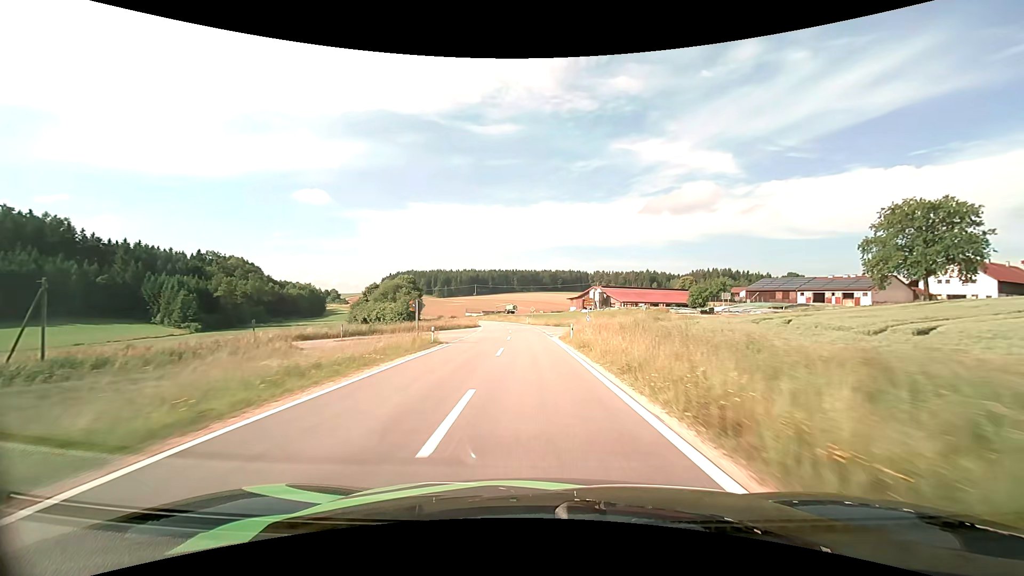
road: tertiary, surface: asphalt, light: Day
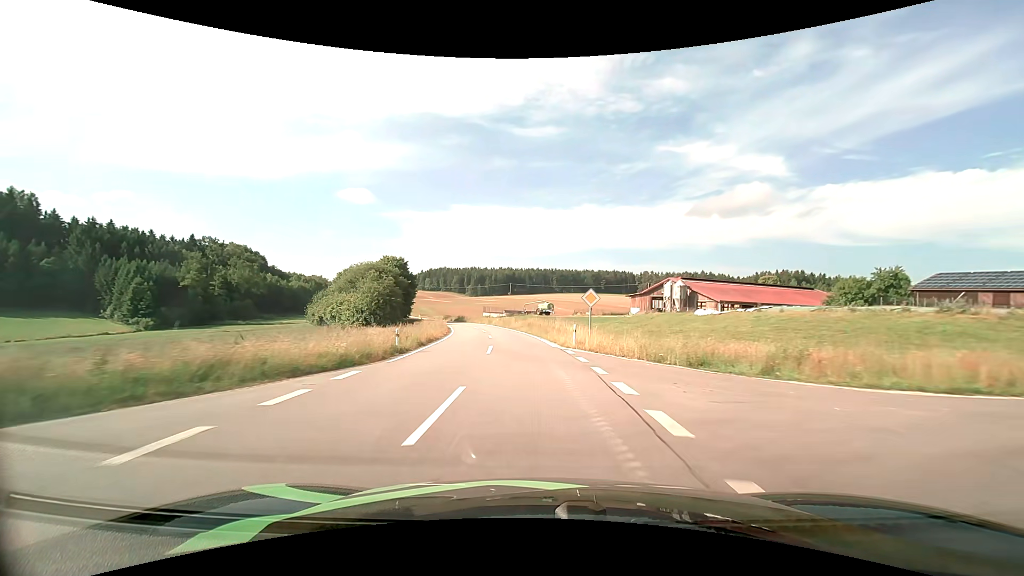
(-1.2, +47.1) m; -4°
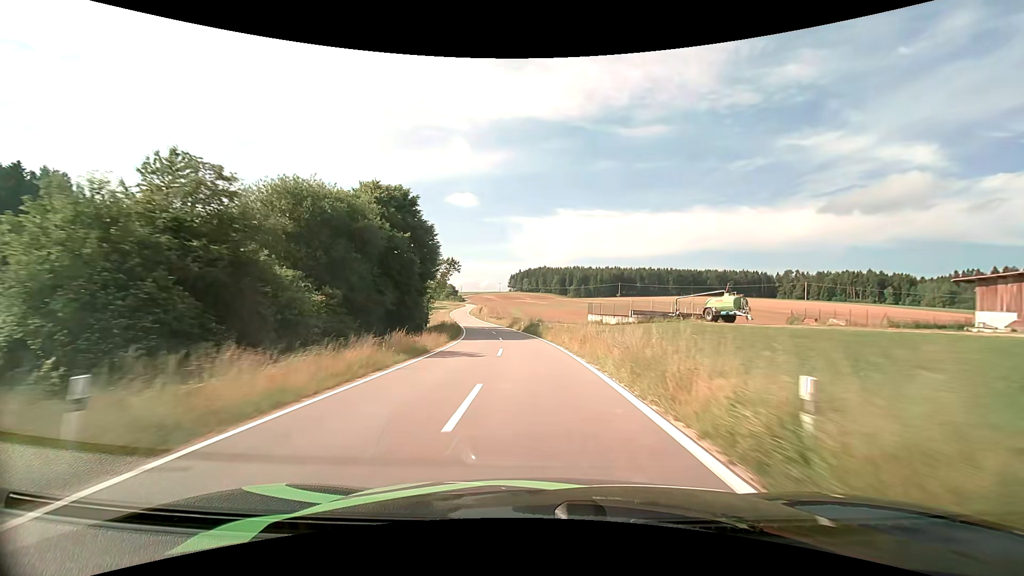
(-6.5, +59.7) m; -12°
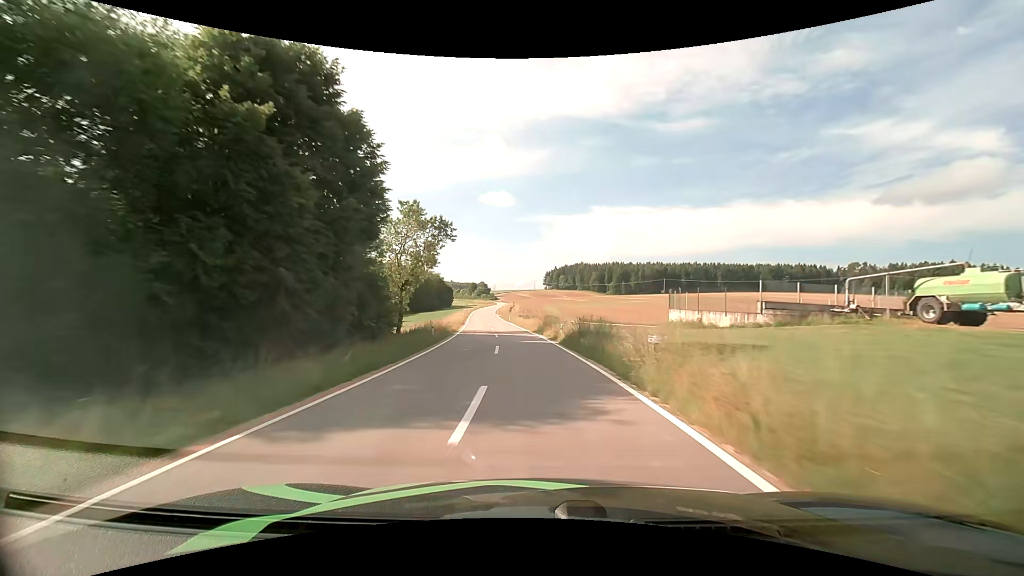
(-0.8, +25.2) m; -4°
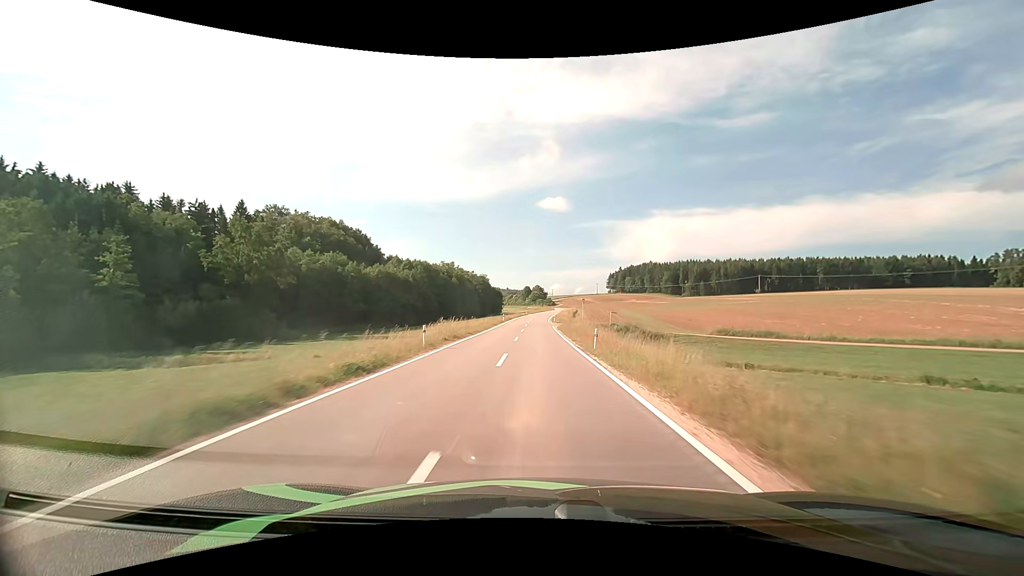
(-4.0, +52.9) m; -7°
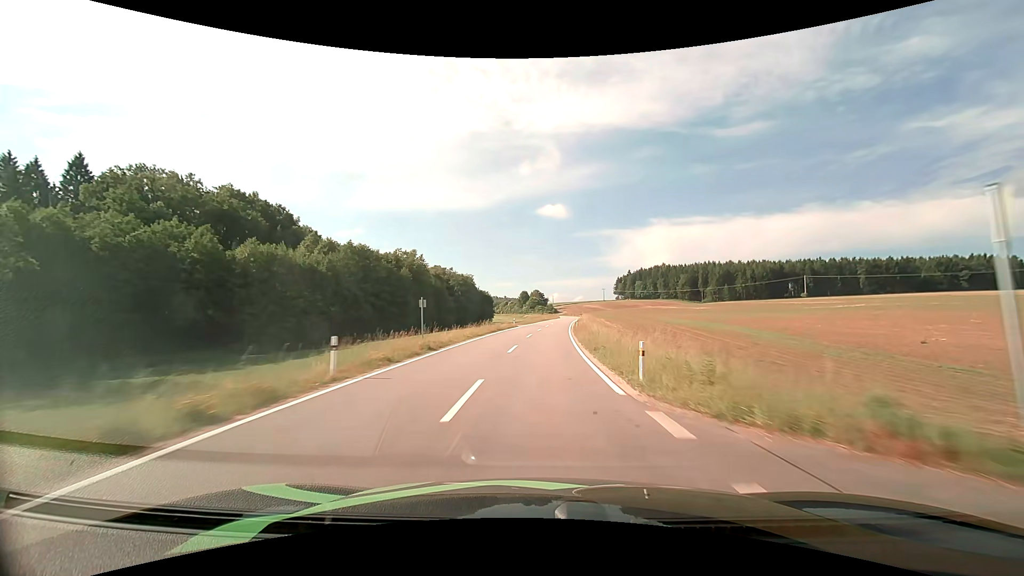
(-0.2, +55.4) m; 0°
